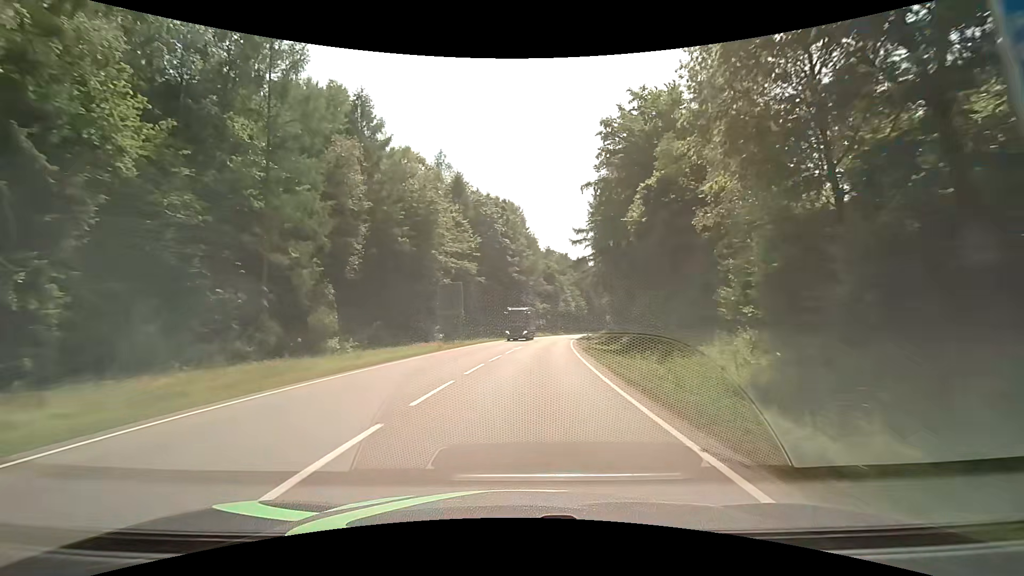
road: secondary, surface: asphalt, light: Day
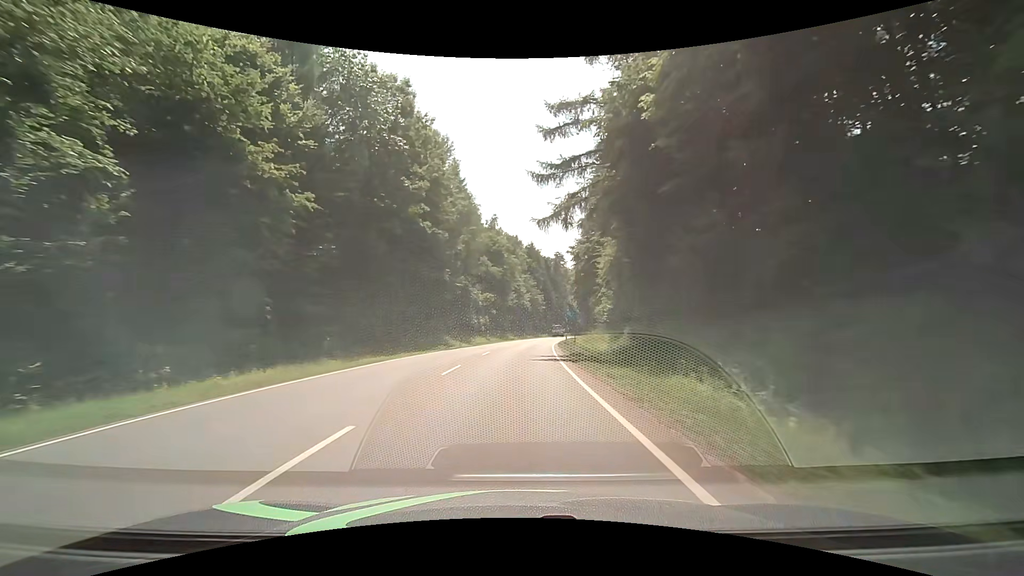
(+2.7, +42.4) m; +6°
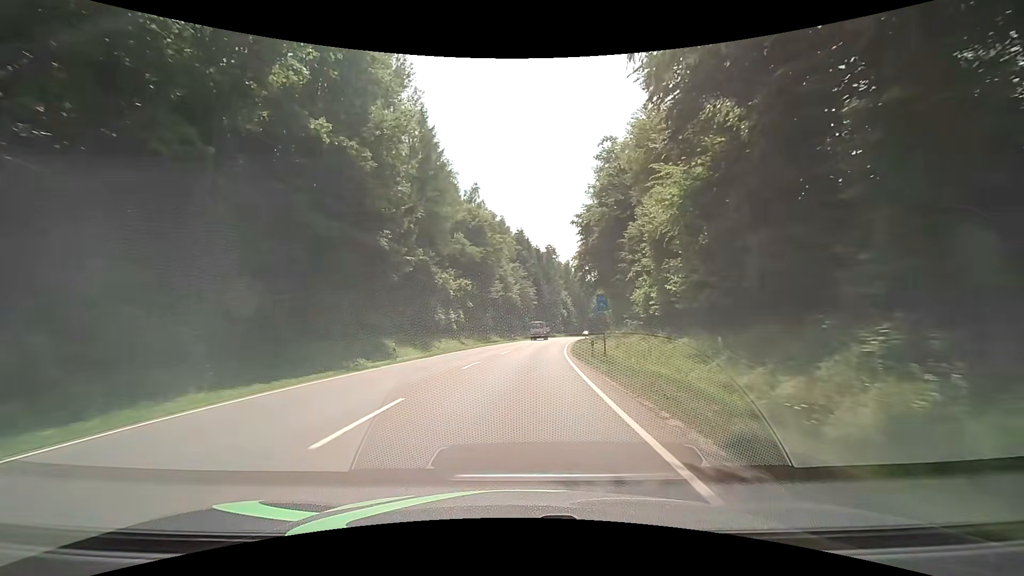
(+0.3, +21.3) m; +1°
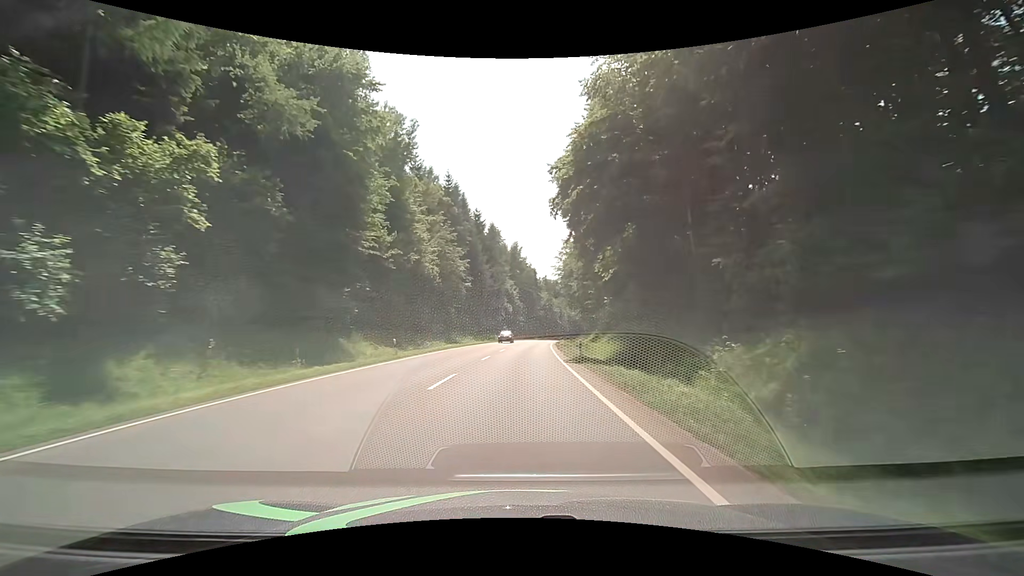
(+2.7, +42.5) m; +8°
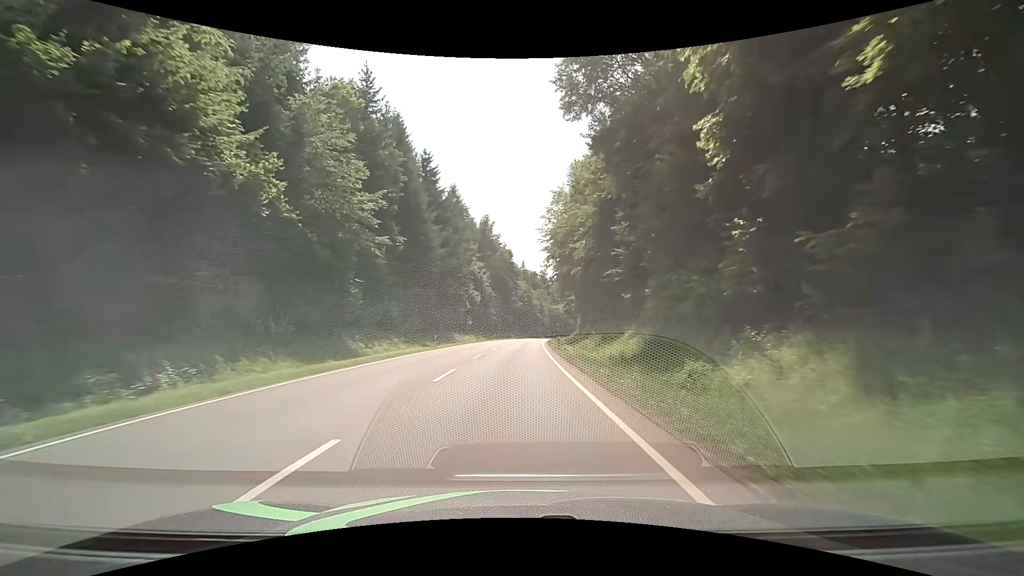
(+0.7, +32.2) m; +3°
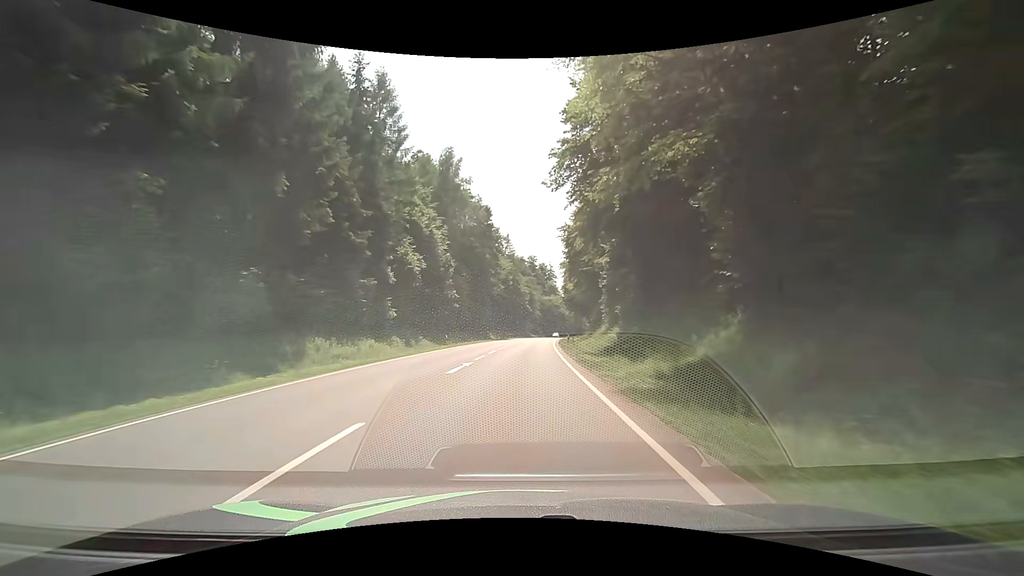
(+0.3, +43.4) m; +1°
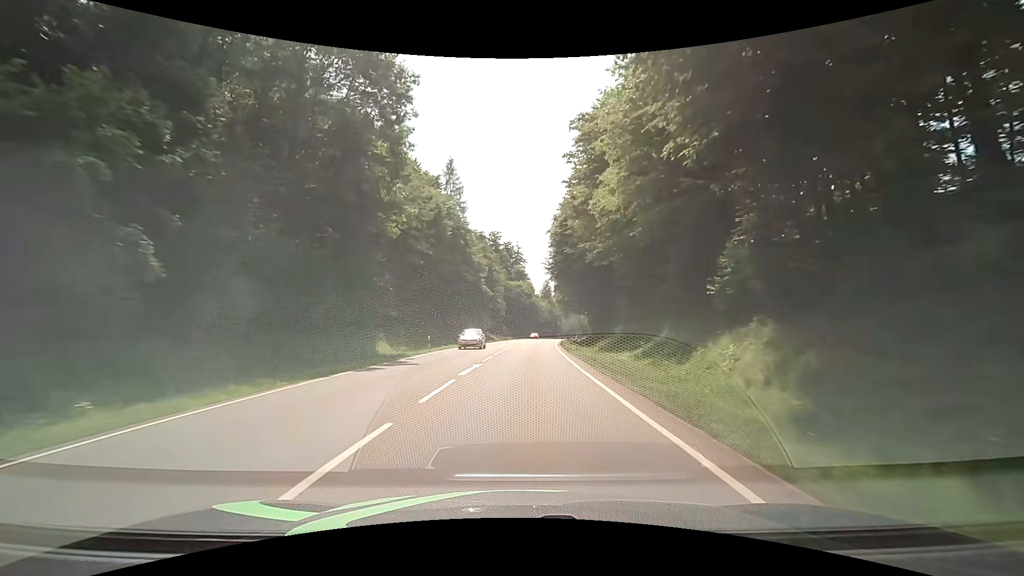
(+1.6, +54.6) m; +4°
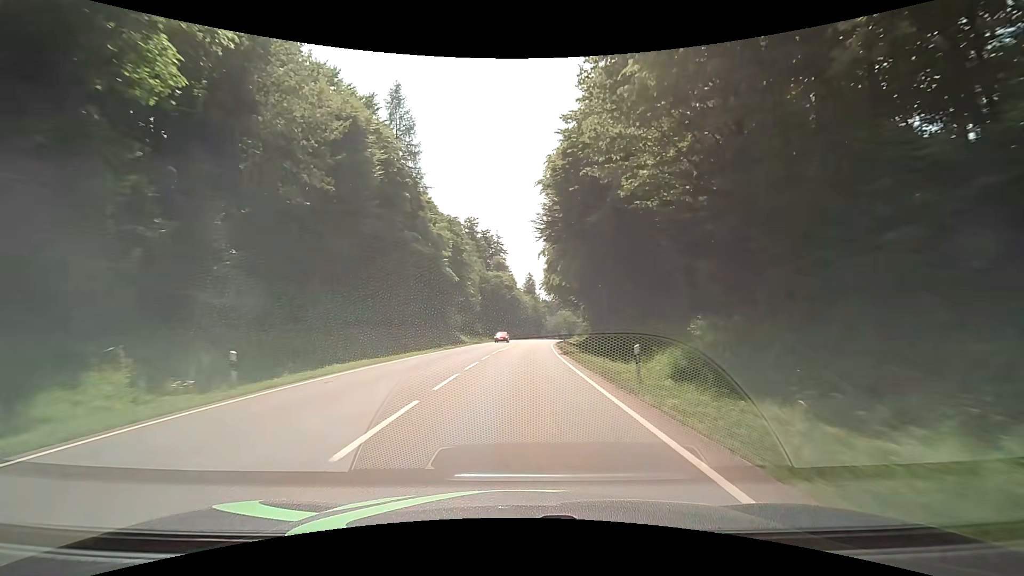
(+0.5, +21.9) m; +2°
(0, +10) (0, +20) (+1, +30) (+1, +40) (+2, +50) (+3, +60) (+3, +70) (+4, +80) (+6, +90) (+7, +100) m
